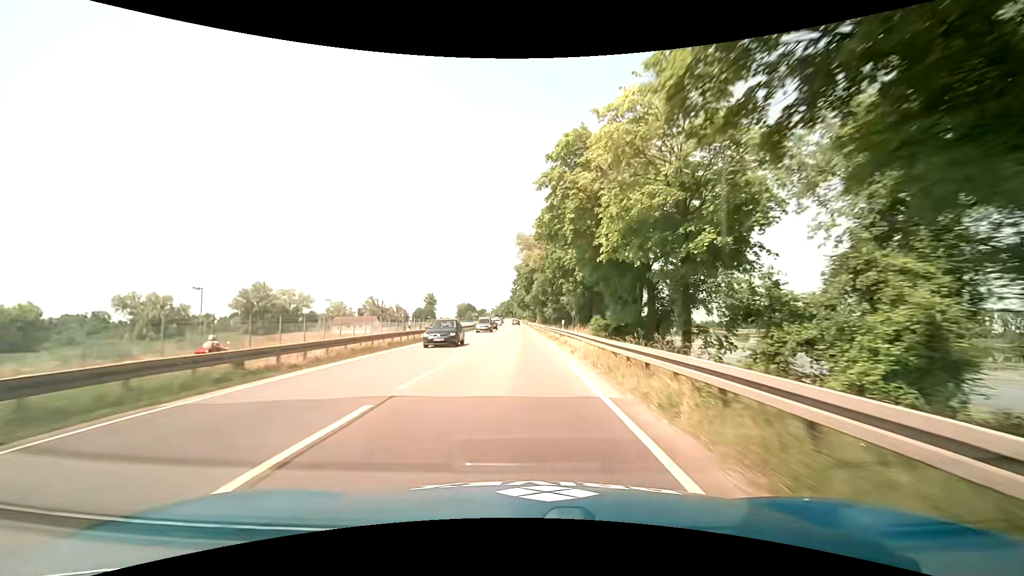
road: primary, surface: asphalt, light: Day
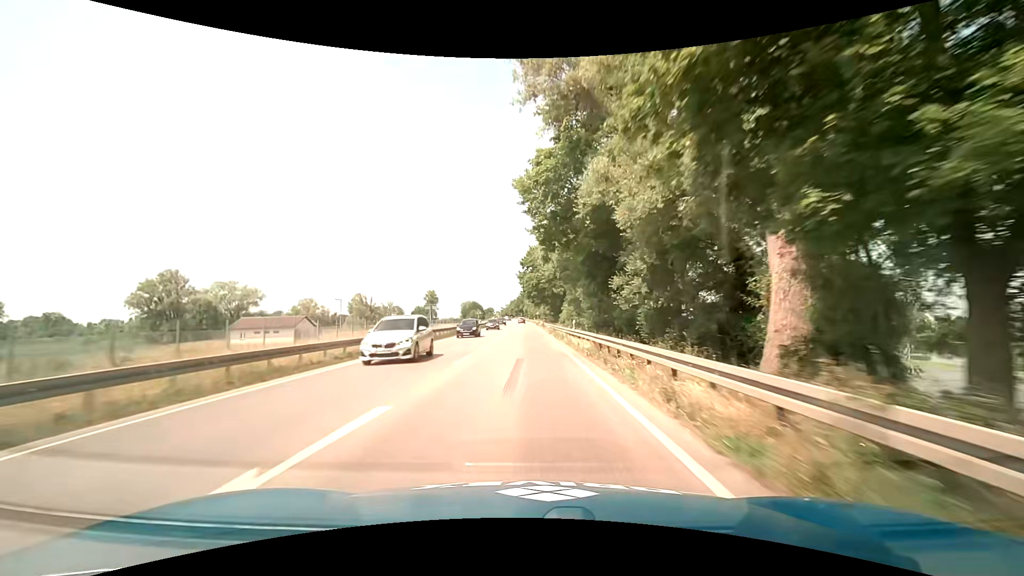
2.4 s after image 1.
(-0.7, +49.3) m; -2°
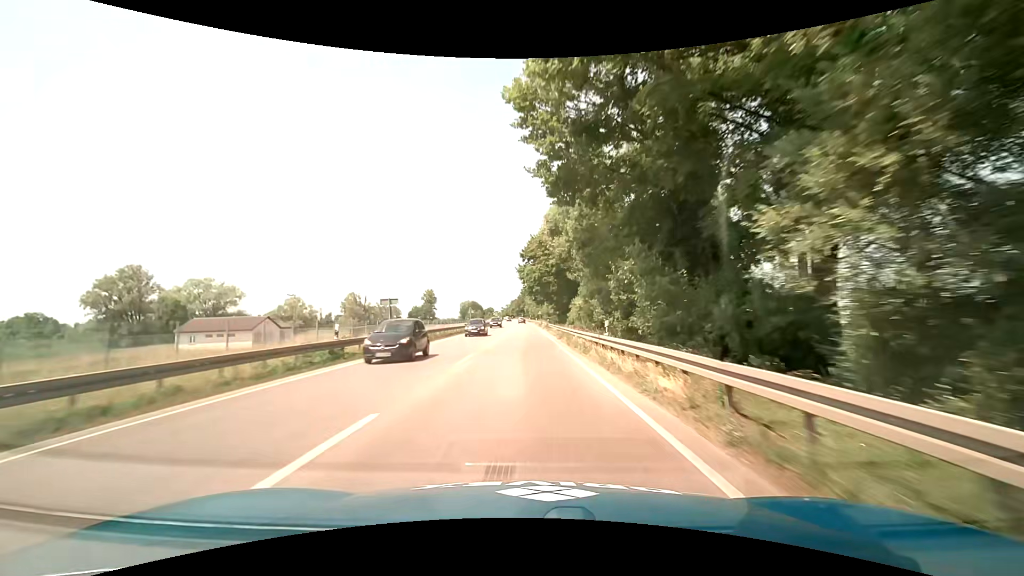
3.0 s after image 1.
(0.0, +12.5) m; 0°
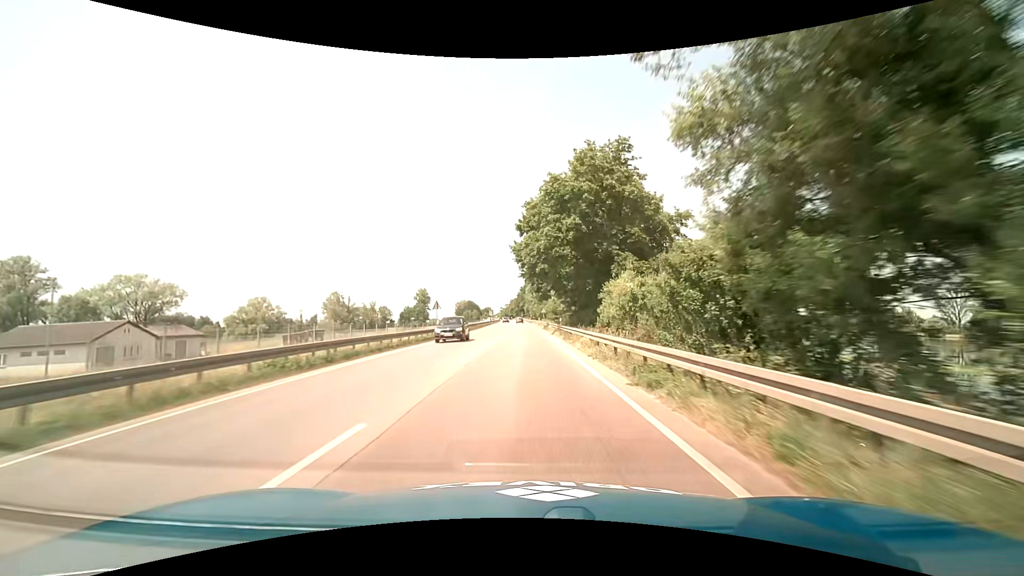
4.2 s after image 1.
(0.0, +25.0) m; 0°
(0, +10) (0, +20) (0, +30) (0, +40) (0, +50) (0, +60) (0, +70) (0, +80) (-1, +90) (-1, +100) m
